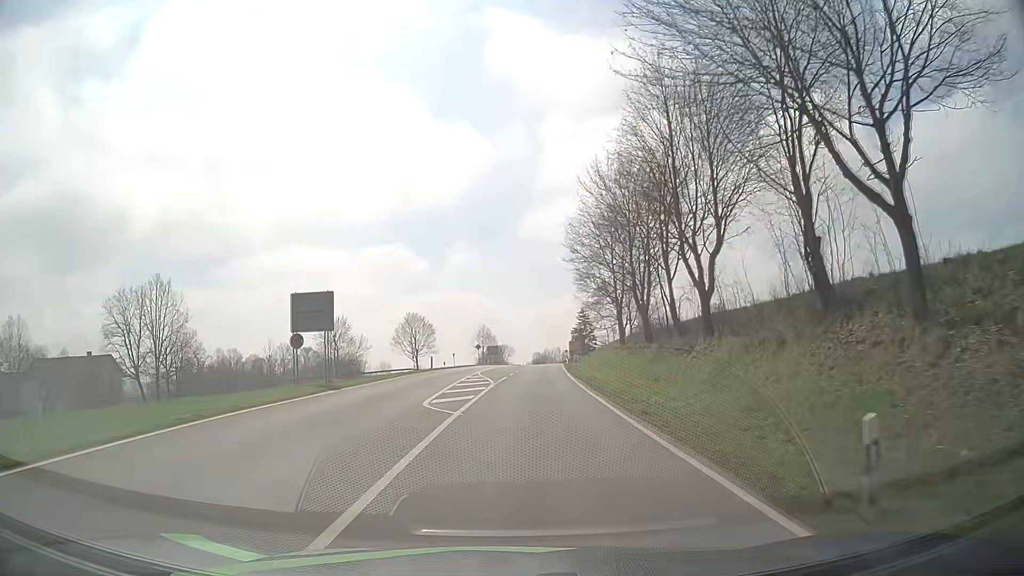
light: Day
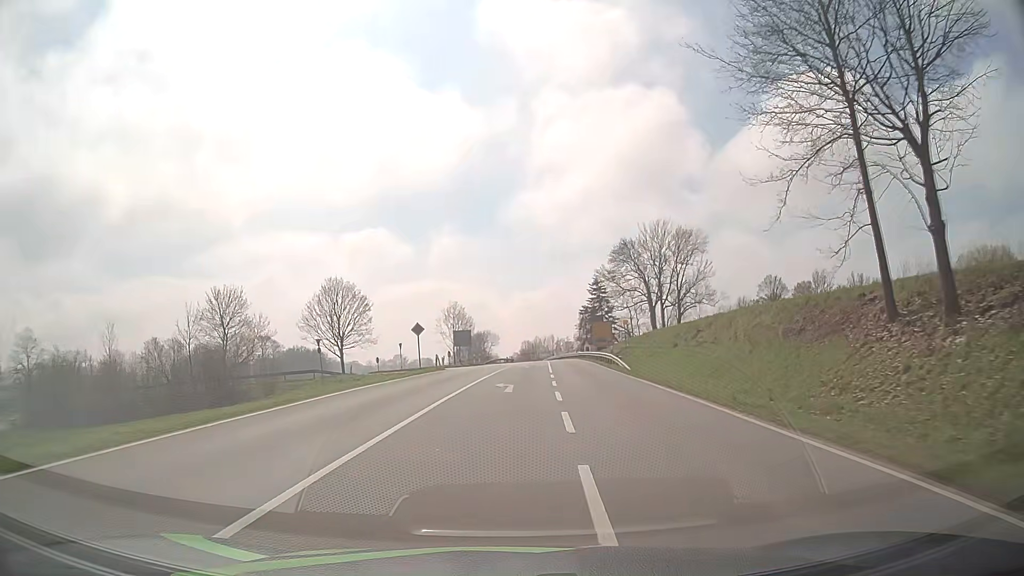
(+0.6, +50.9) m; +1°
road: secondary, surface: asphalt
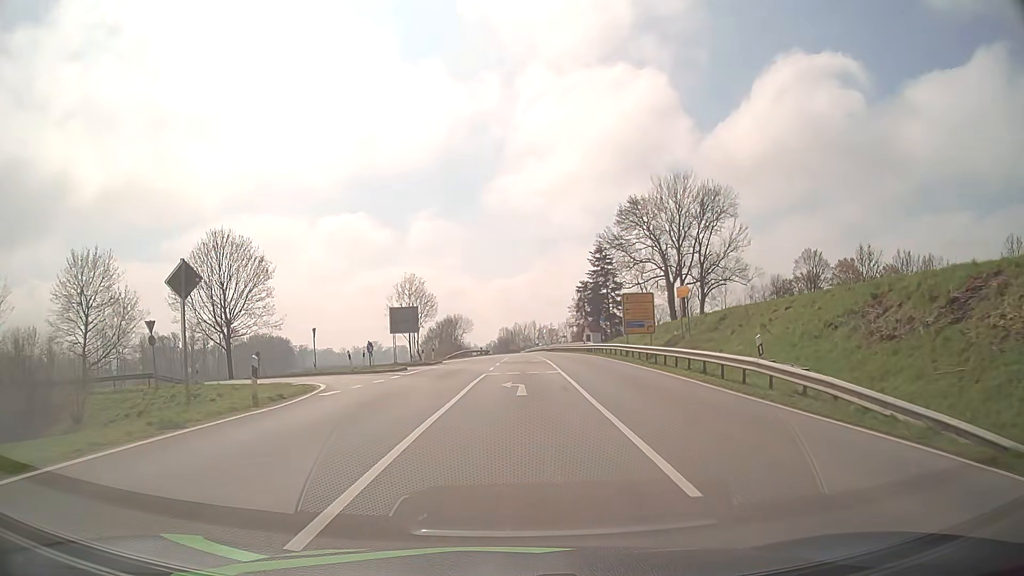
(+0.4, +28.2) m; +2°
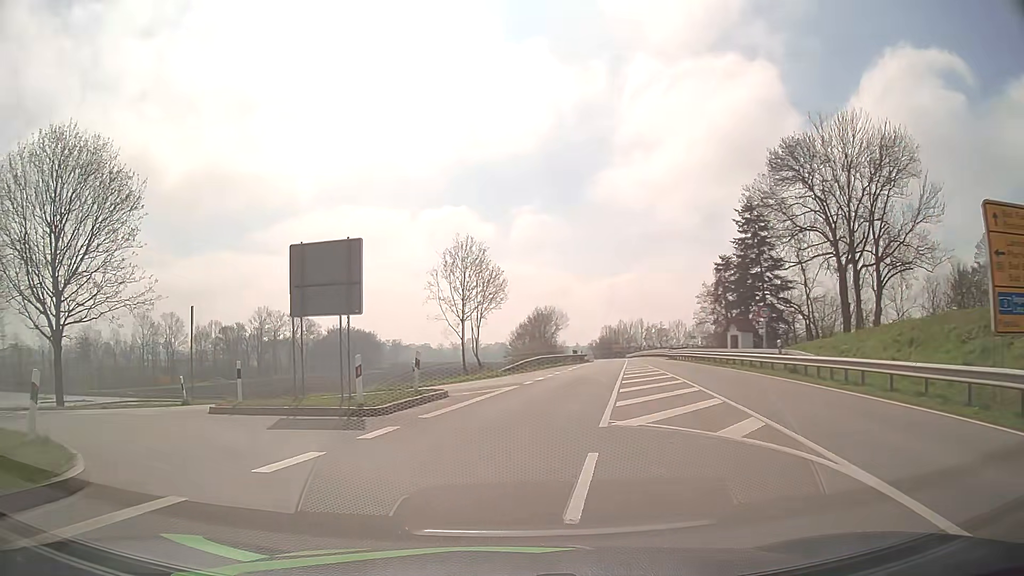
(0.0, +29.1) m; -9°
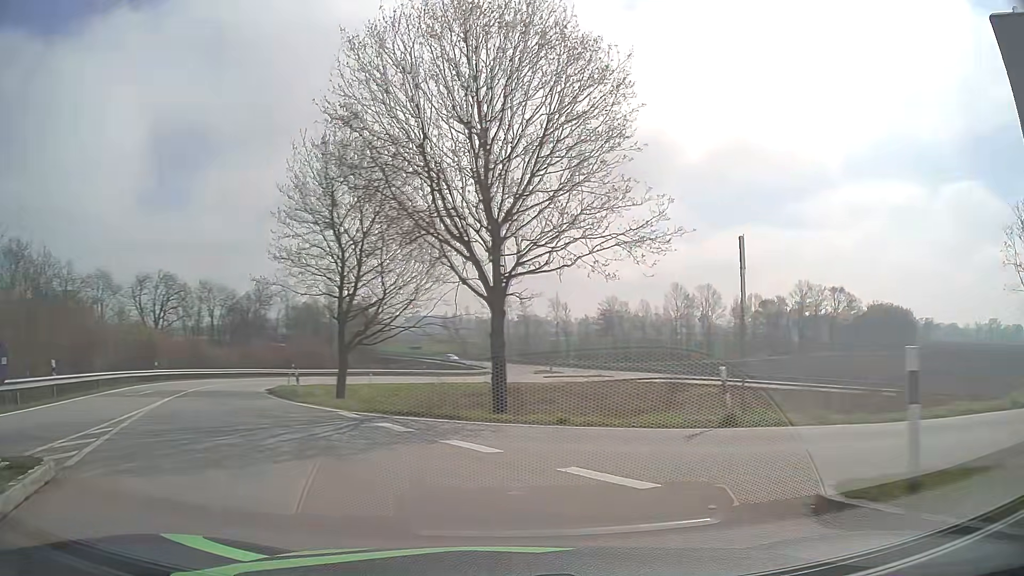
(-4.3, +10.8) m; -46°
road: primary_link
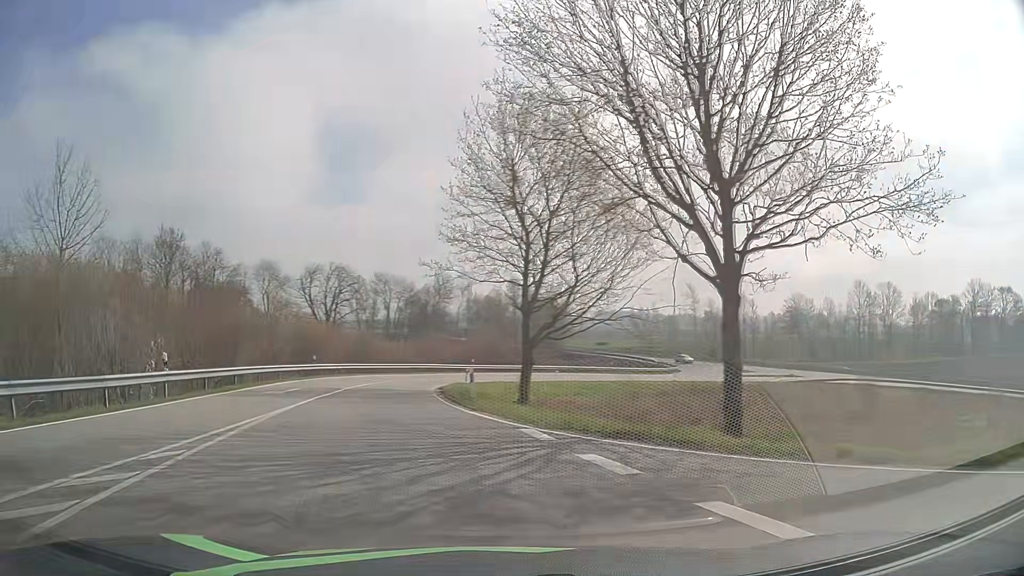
(-0.6, +4.3) m; -16°
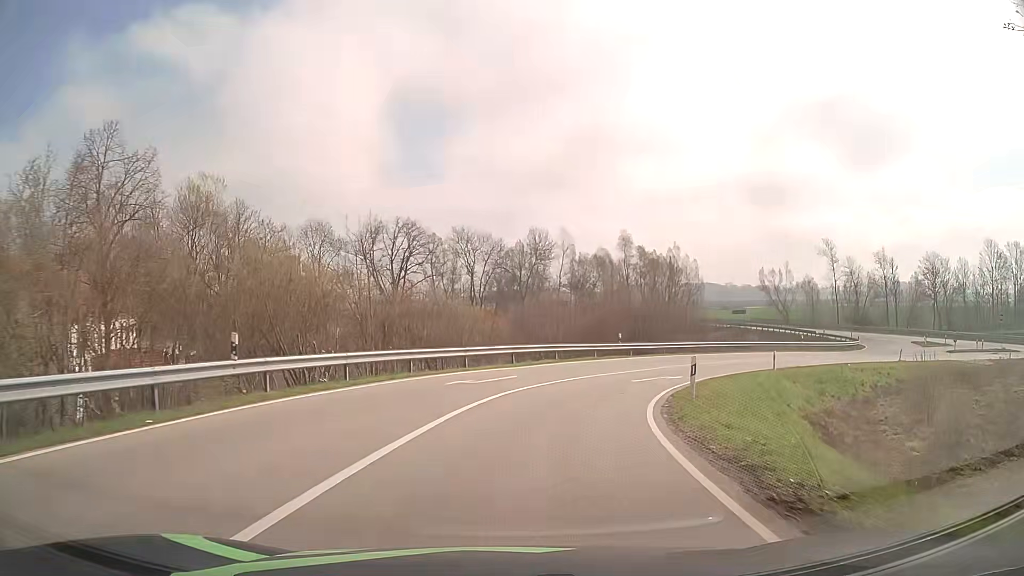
(-4.6, +29.4) m; -7°
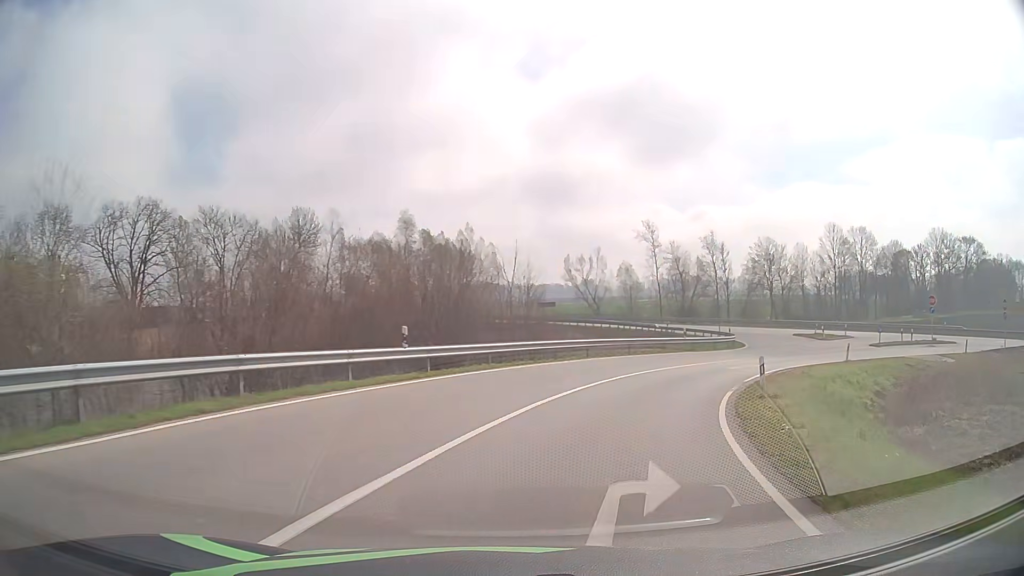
(+2.8, +20.4) m; +19°
(+1, +10) (+4, +19) (+9, +28) (+16, +35) (+25, +40) (+35, +41) (+44, +38) (+51, +30) (+56, +22) (+62, +14) m
